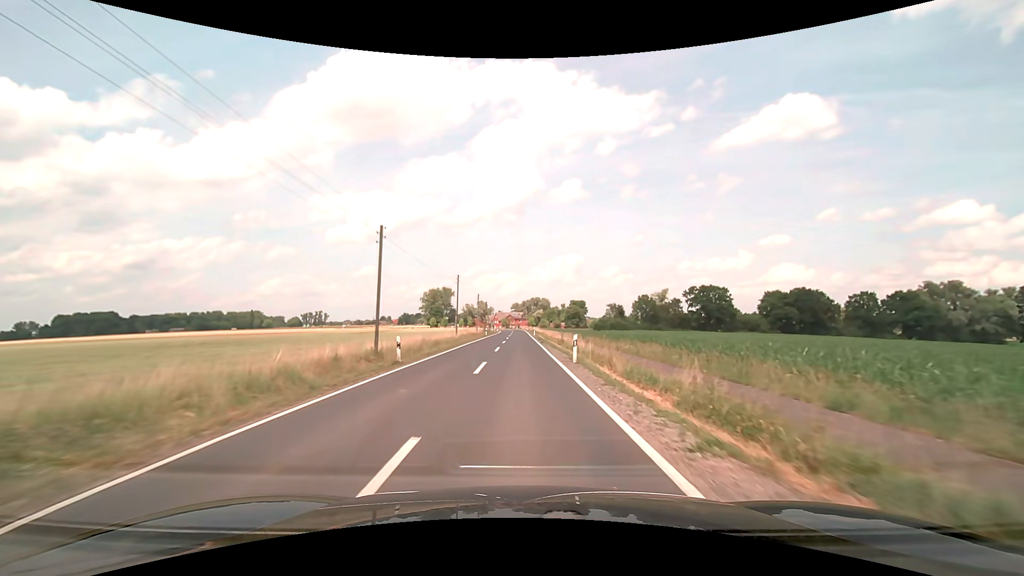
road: secondary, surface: asphalt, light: Day
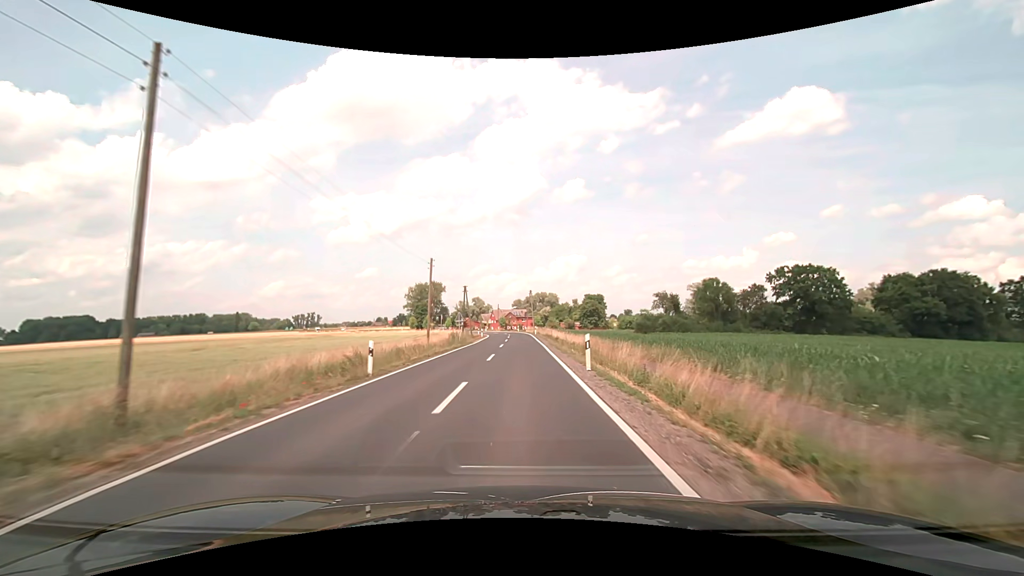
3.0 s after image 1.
(-0.3, +54.1) m; 0°
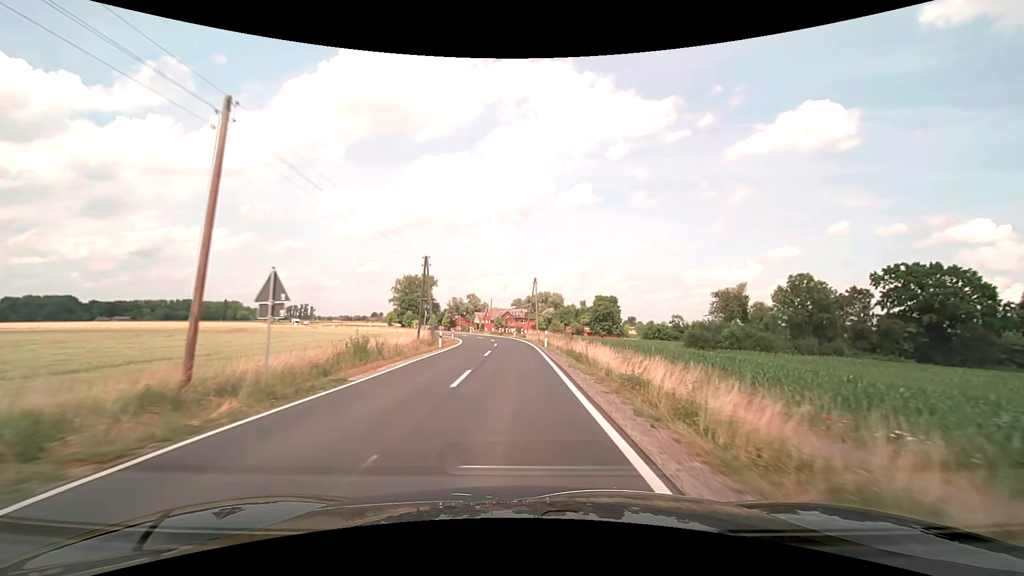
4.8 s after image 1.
(0.0, +32.3) m; 0°
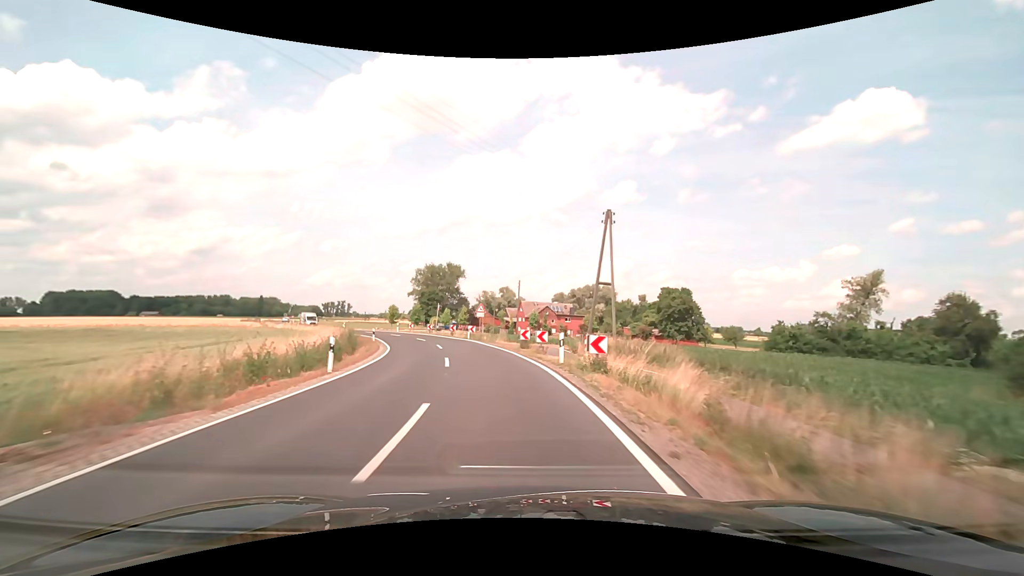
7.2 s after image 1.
(-0.6, +42.9) m; -4°
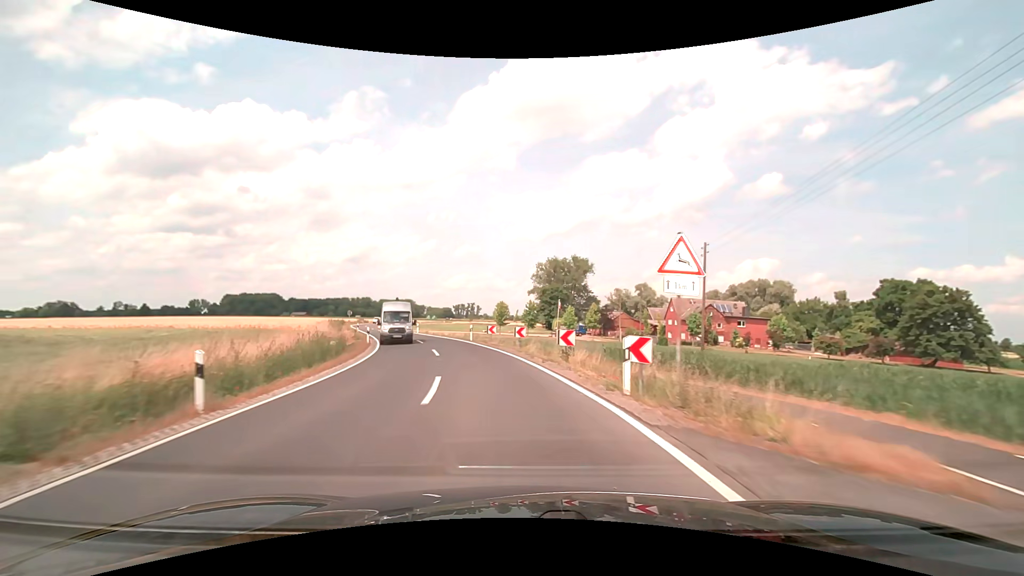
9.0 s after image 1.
(-3.6, +31.9) m; -14°
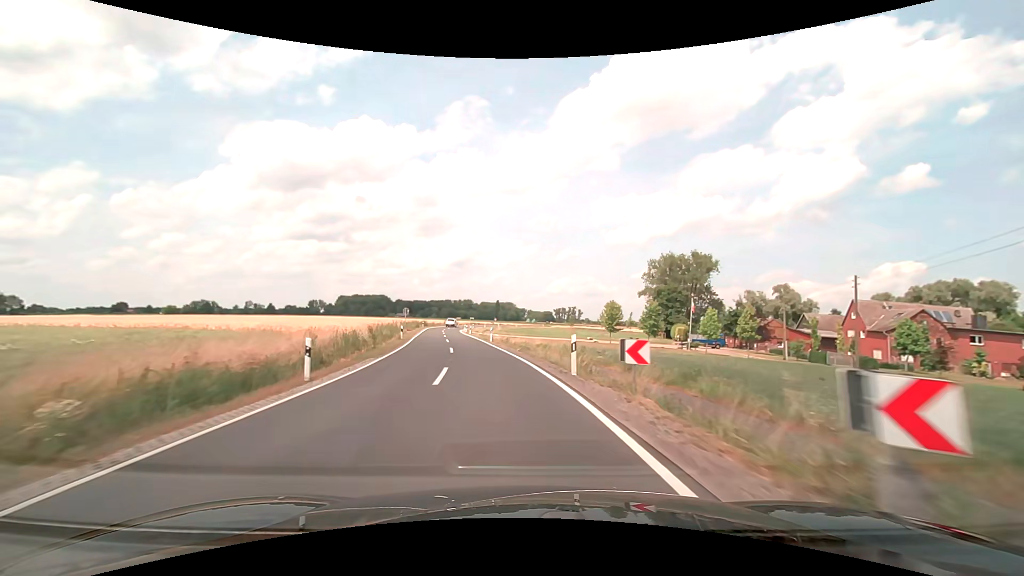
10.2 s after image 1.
(-2.0, +21.2) m; -11°
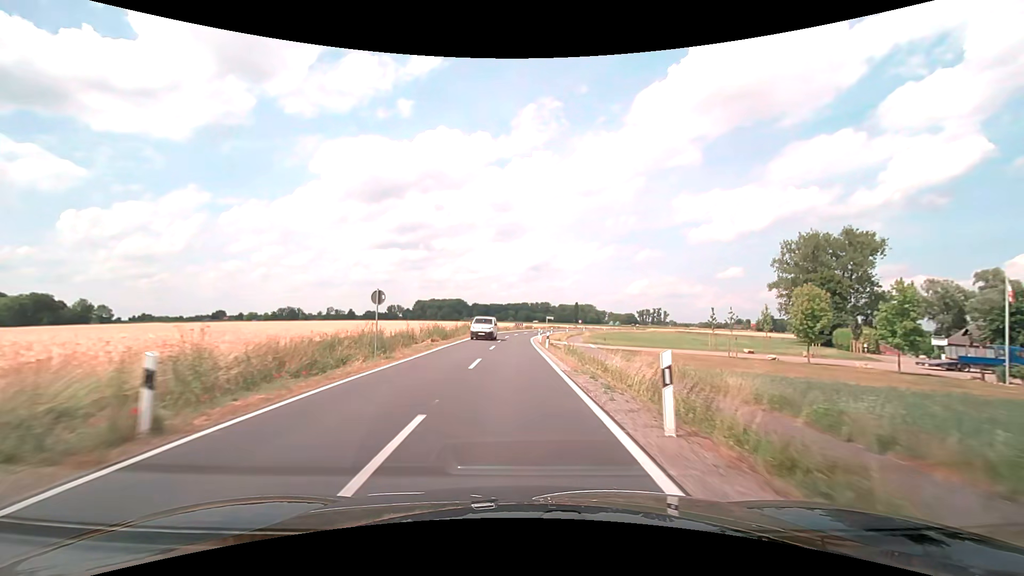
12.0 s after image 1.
(-3.4, +31.8) m; -9°
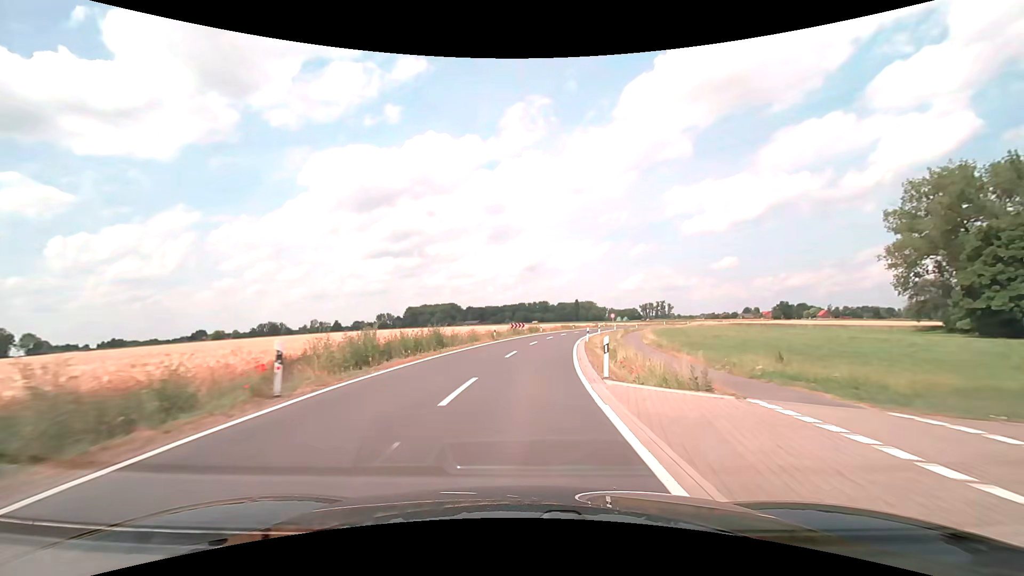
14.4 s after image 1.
(-0.6, +43.1) m; 0°
(0, +10) (0, +20) (+1, +30) (+2, +40) (+4, +50) (+6, +60) (+8, +69) (+11, +79) (+14, +89) (+17, +98) m
